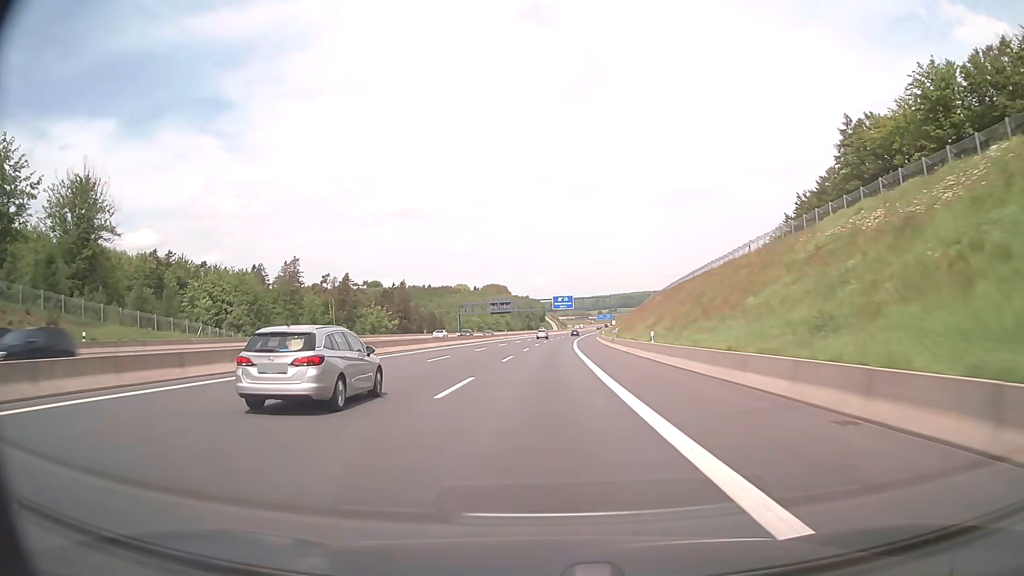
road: motorway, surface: asphalt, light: Day
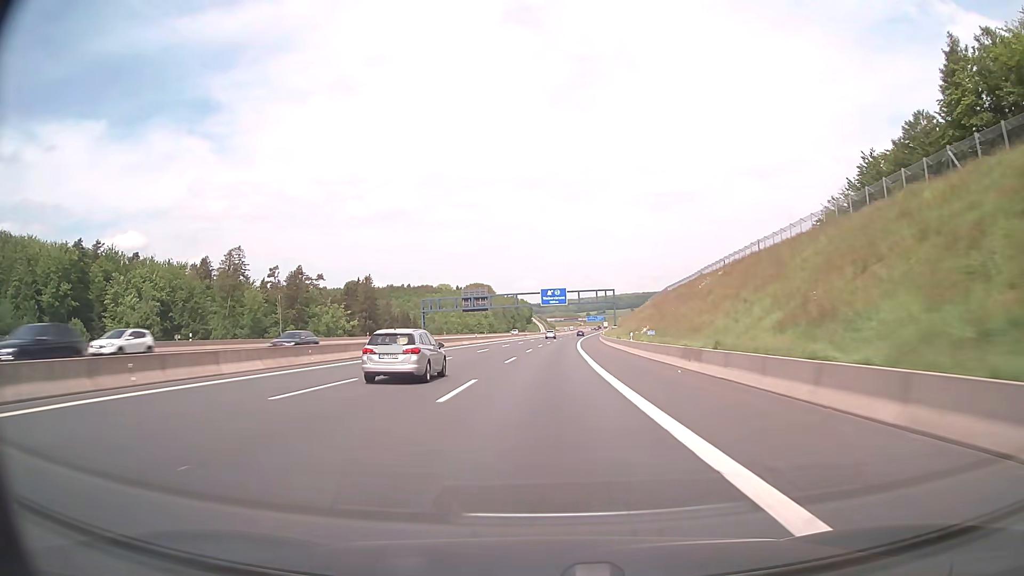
(+0.3, +36.2) m; +1°
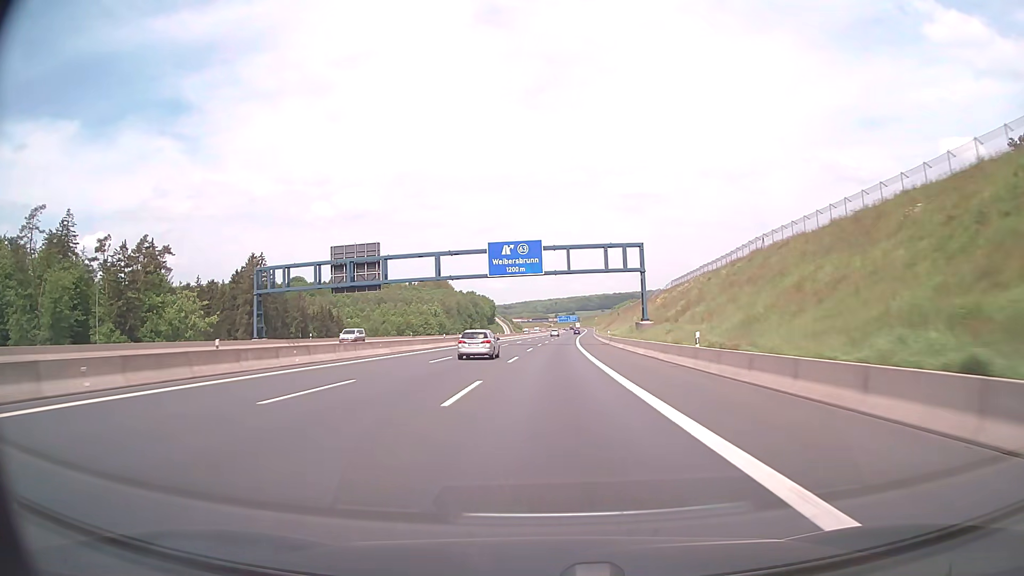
(+1.5, +72.0) m; +3°
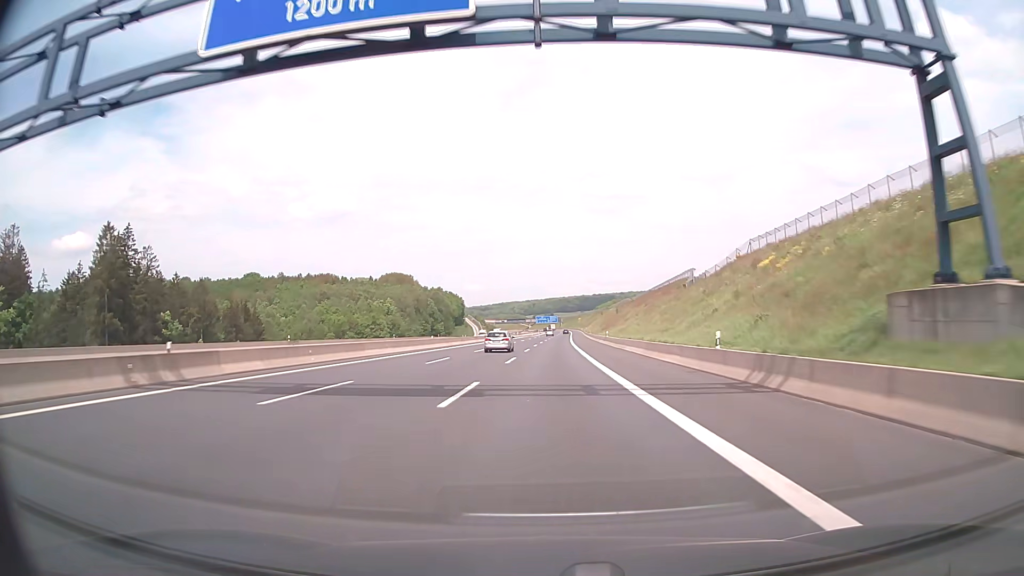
(+0.9, +53.7) m; +2°
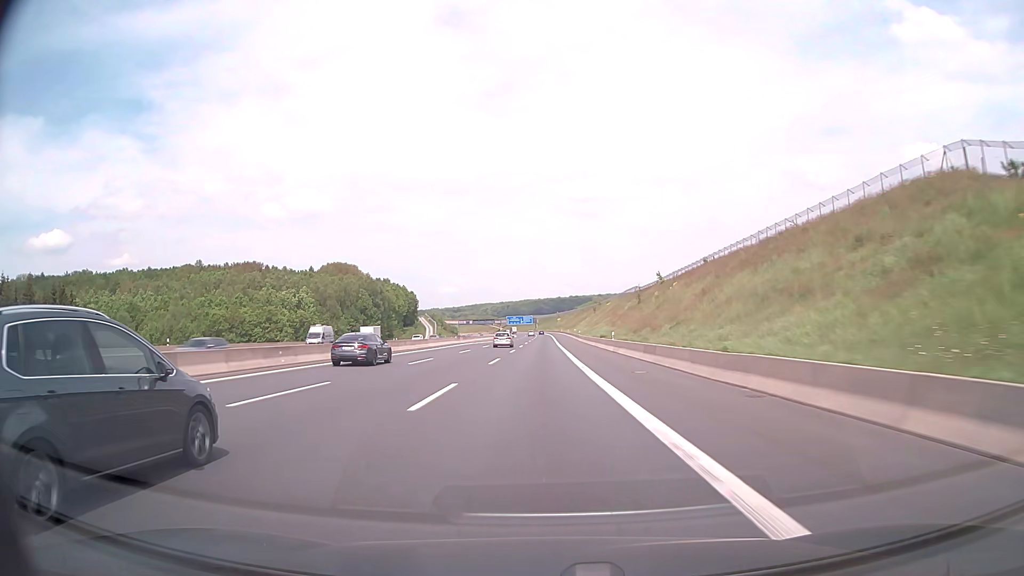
(+1.5, +71.7) m; +2°
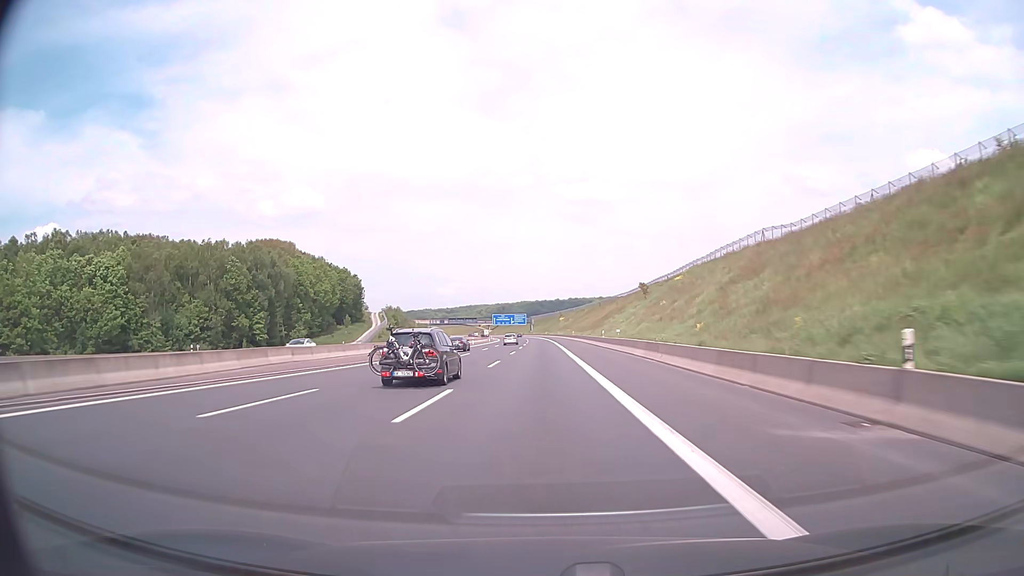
(+0.2, +90.7) m; 0°
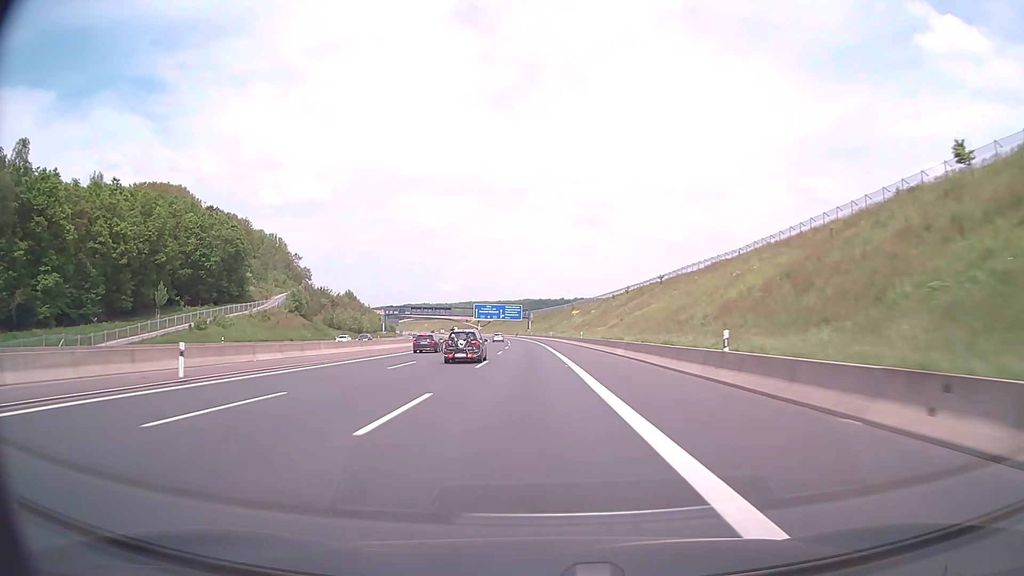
(+0.3, +90.8) m; 0°
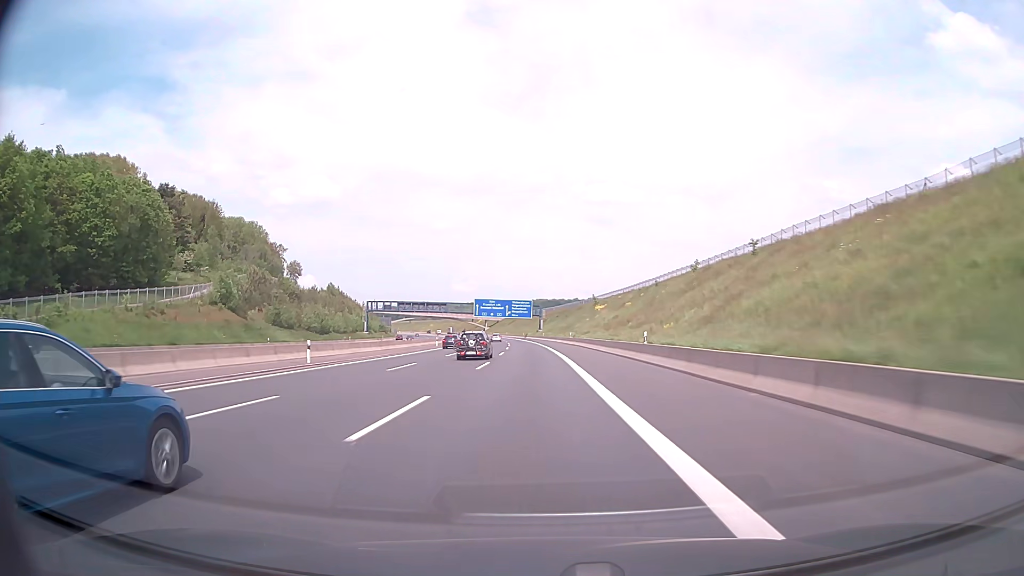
(-0.3, +36.2) m; -1°
(0, +10) (0, +20) (0, +30) (-1, +40) (-1, +50) (-1, +60) (-2, +70) (-2, +80) (-3, +90) (-3, +100) m
